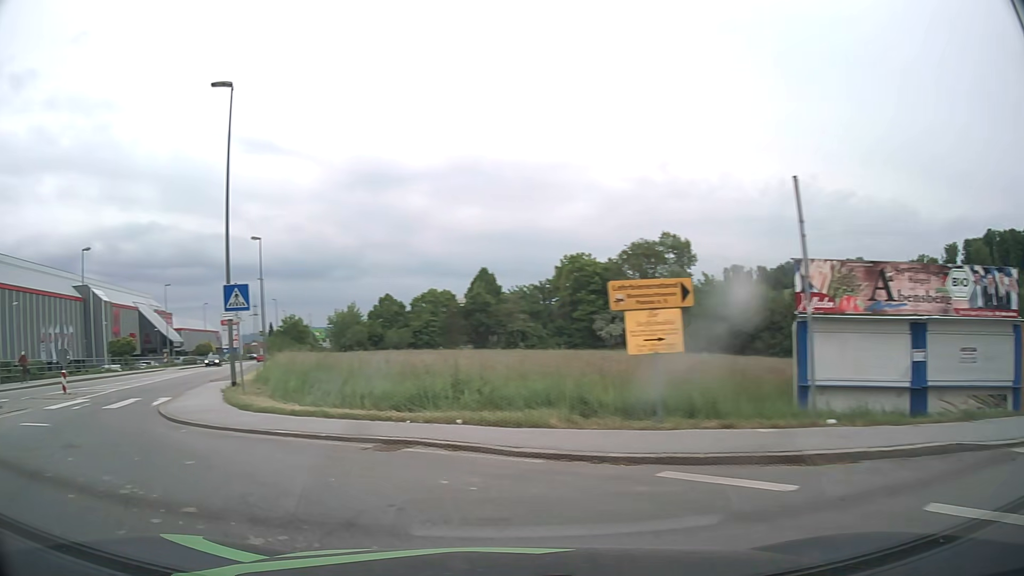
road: tertiary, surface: asphalt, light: Day
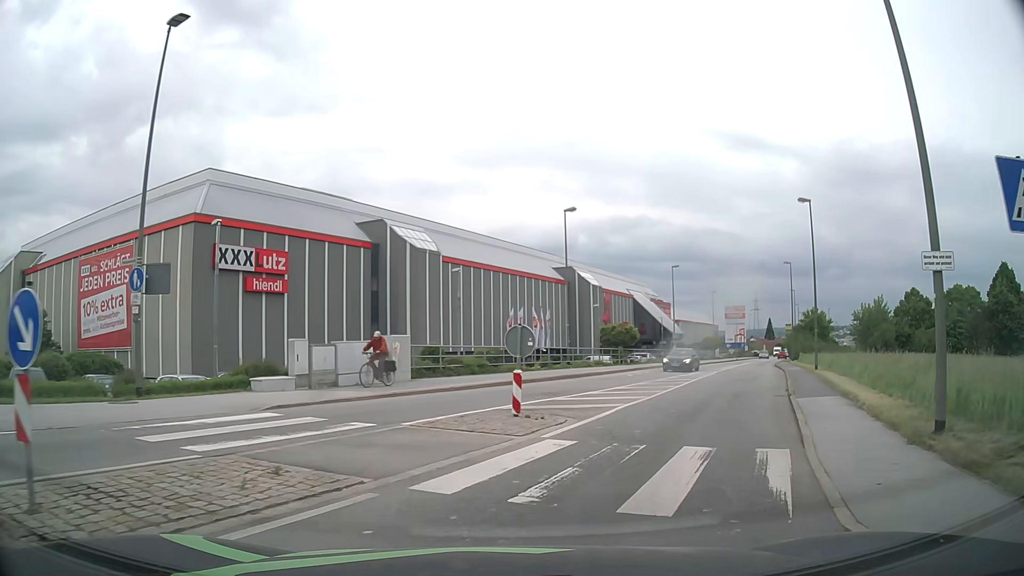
(-6.7, +11.1) m; -42°
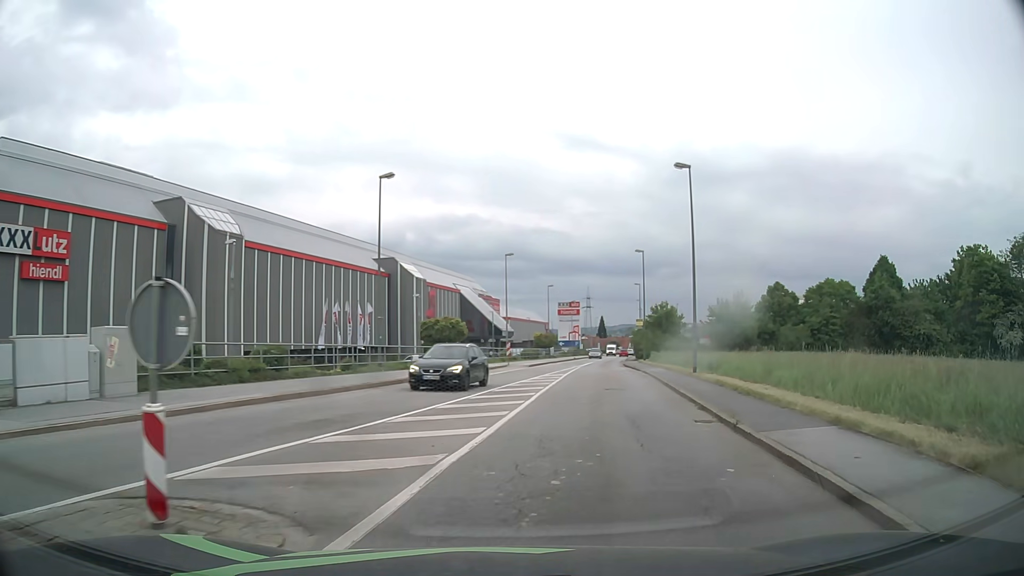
(+1.0, +8.2) m; +14°
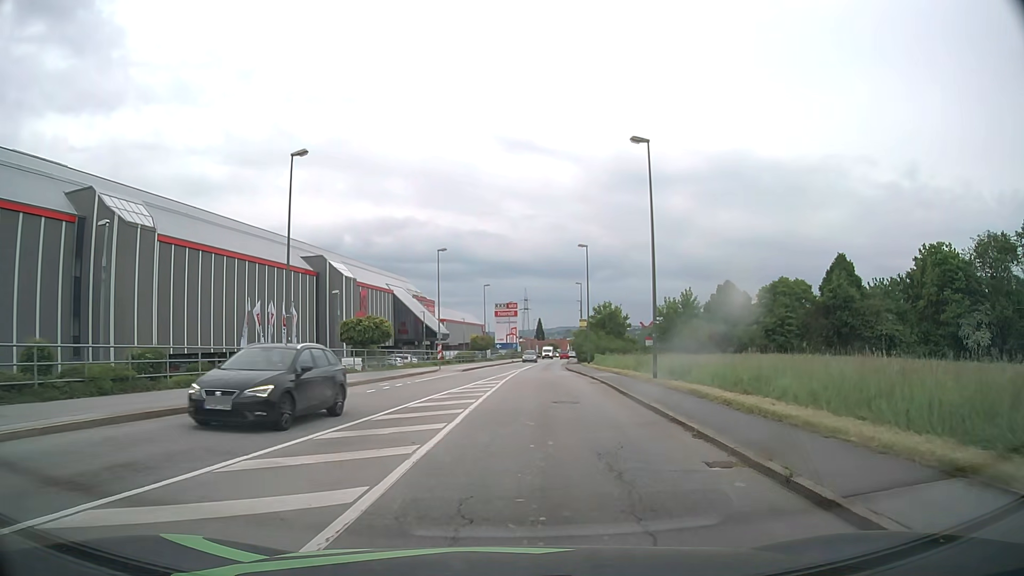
(+0.3, +4.8) m; +6°
(0, +10) (+1, +20) (+1, +30) (+2, +40) (+2, +50) (+3, +60) (+4, +70) (+5, +80) (+6, +90) (+7, +100) m
